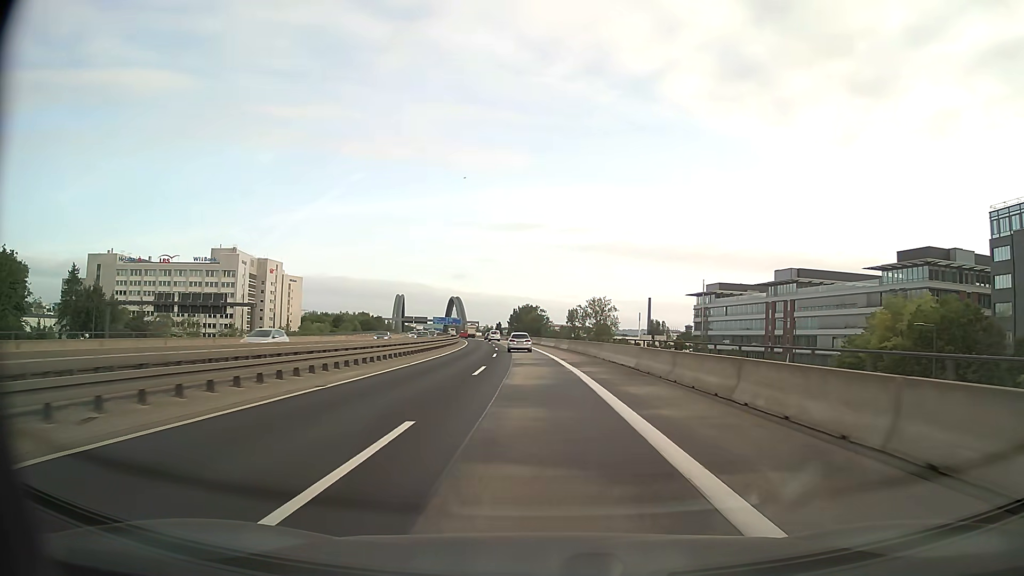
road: motorway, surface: asphalt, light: Day
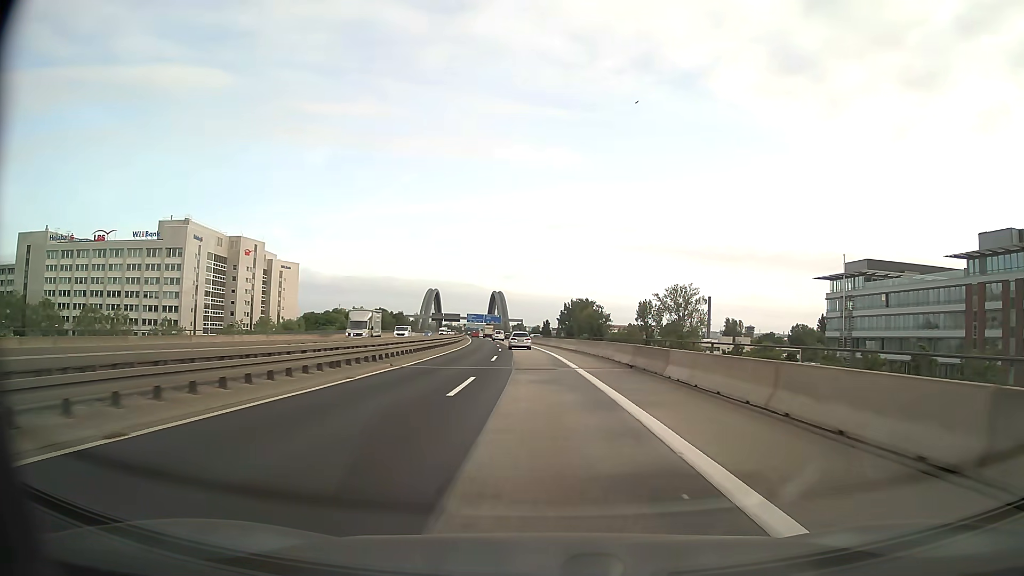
(-2.4, +61.8) m; -4°
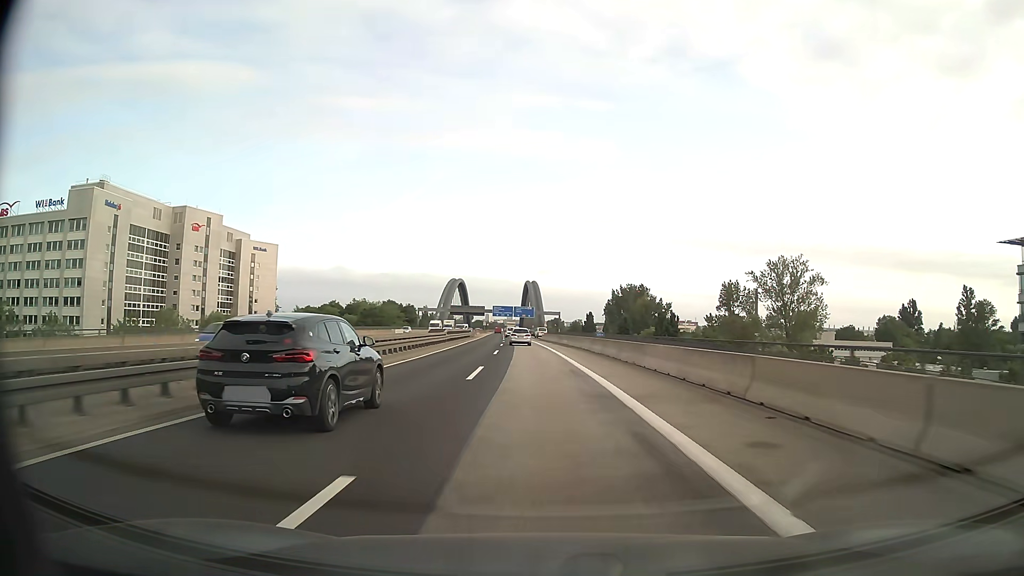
(-1.5, +50.4) m; -3°
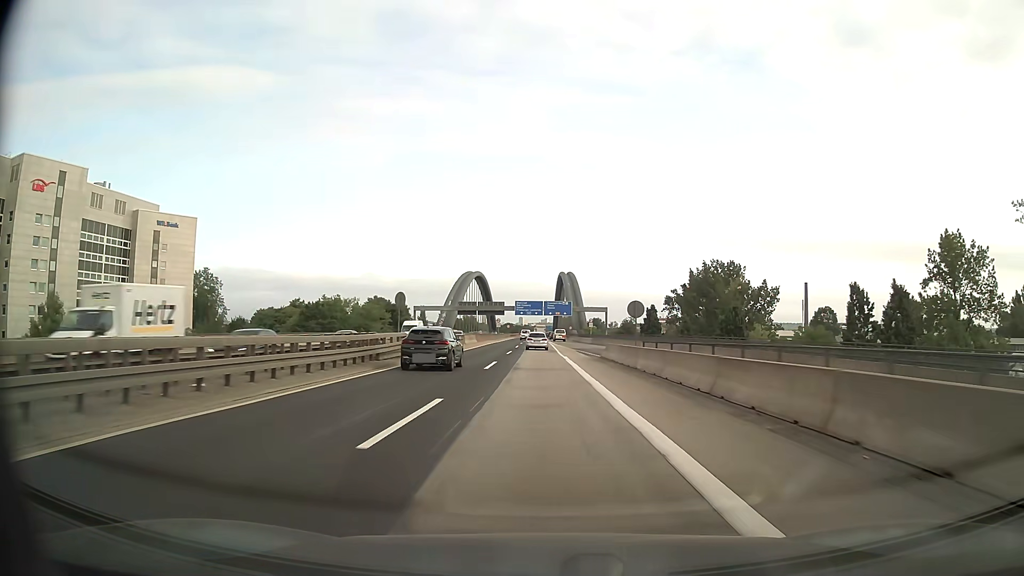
(-1.6, +64.3) m; -3°
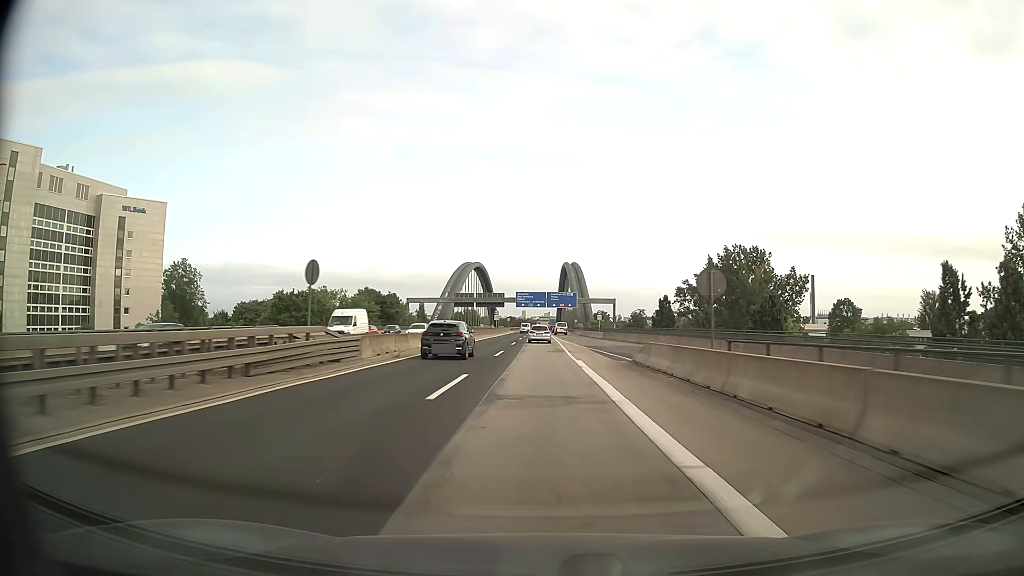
(0.0, +13.0) m; 0°
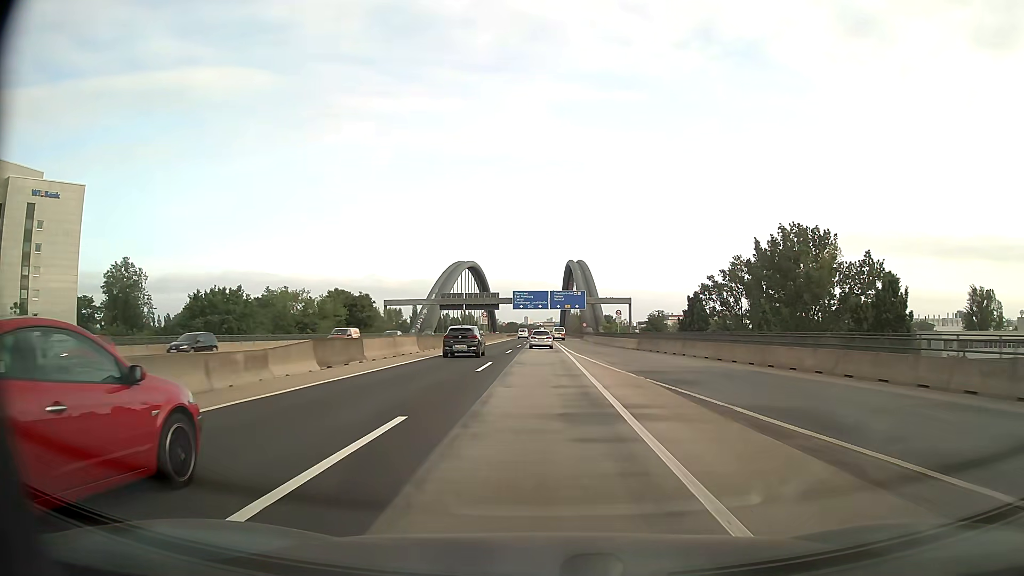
(0.0, +26.2) m; 0°
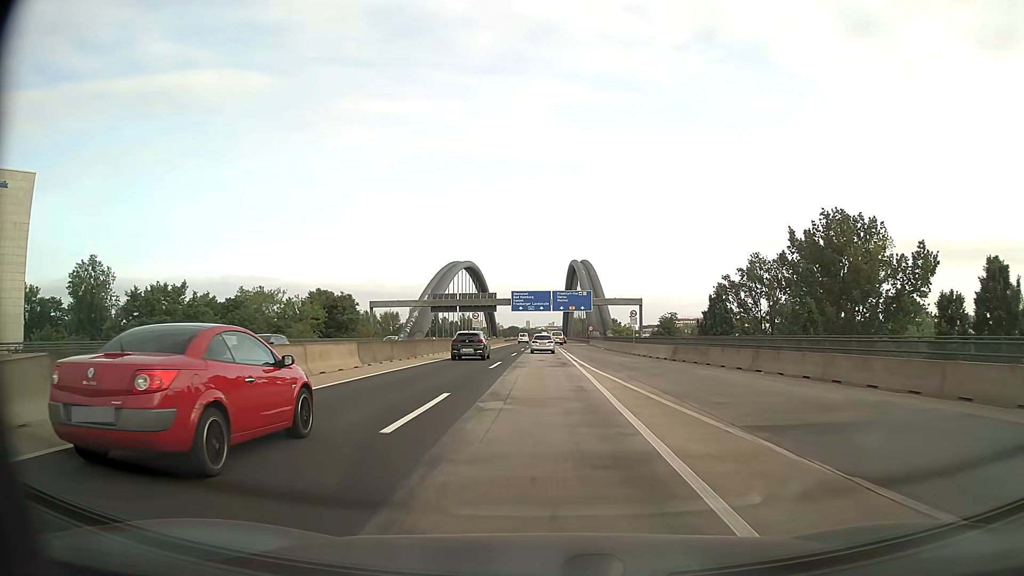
(0.0, +13.2) m; 0°
